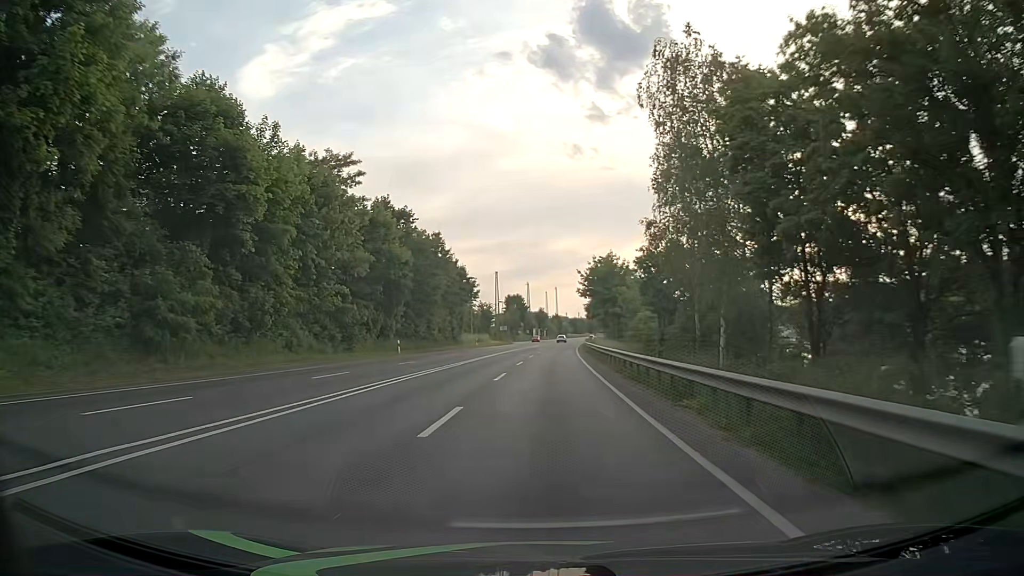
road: primary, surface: asphalt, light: Day
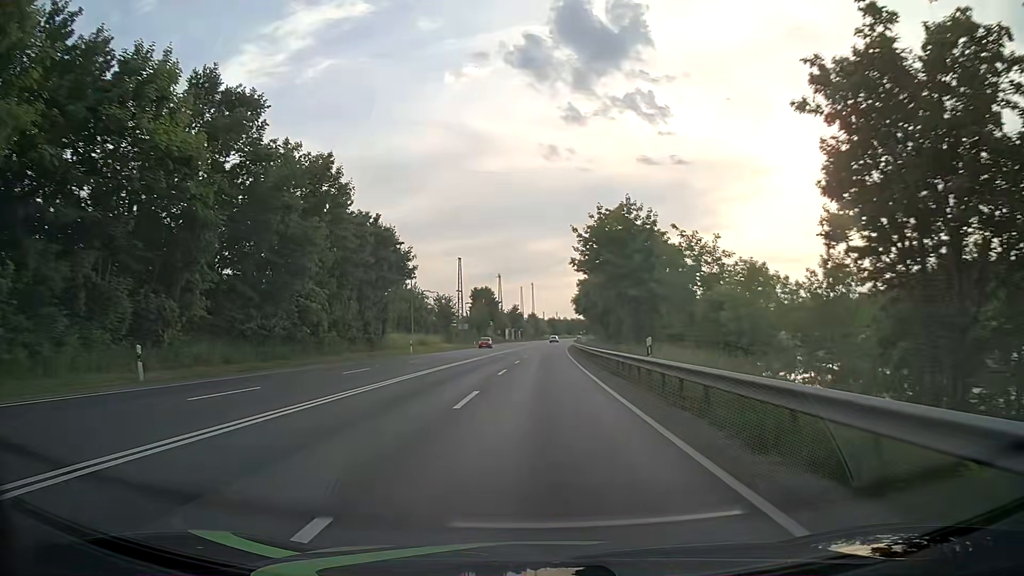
(+0.5, +32.2) m; +2°
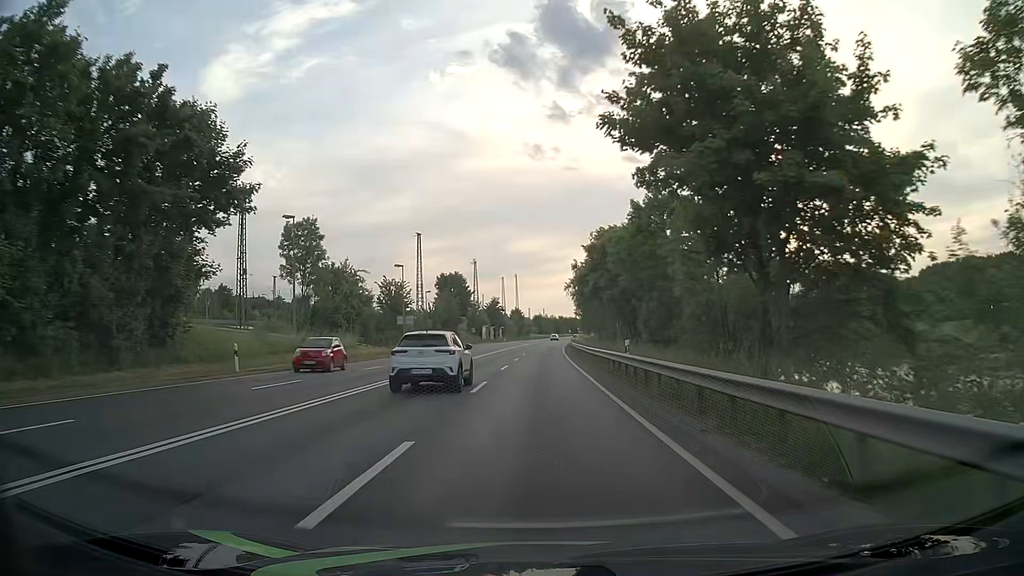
(+0.4, +32.2) m; +1°
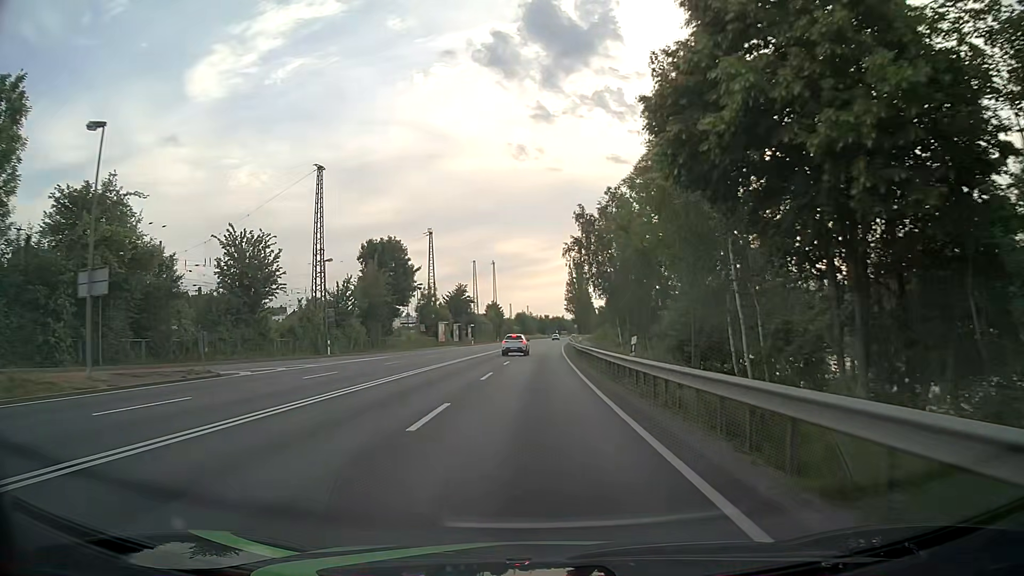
(+0.4, +43.0) m; +1°
(0, +10) (0, +20) (0, +30) (0, +40) (0, +50) (+1, +60) (+1, +70) (+1, +80) (+2, +90) (+2, +100) m
